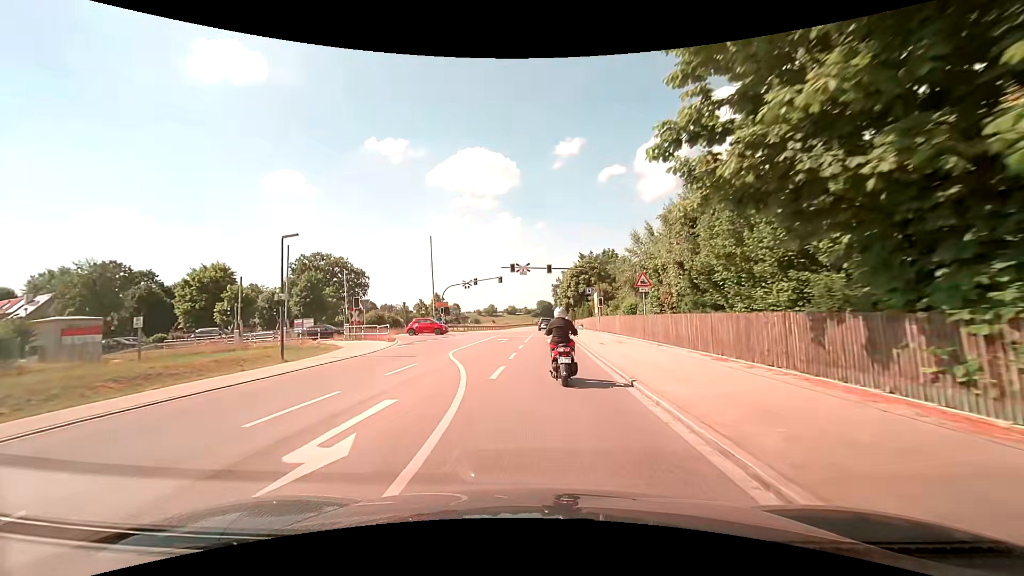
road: secondary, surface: asphalt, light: Day
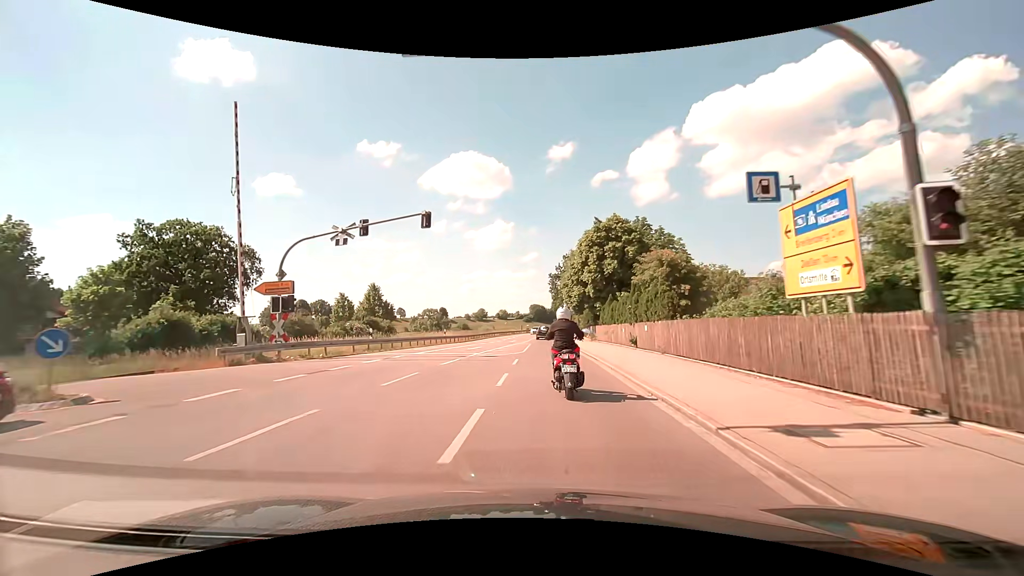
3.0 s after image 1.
(+0.6, +36.3) m; +1°
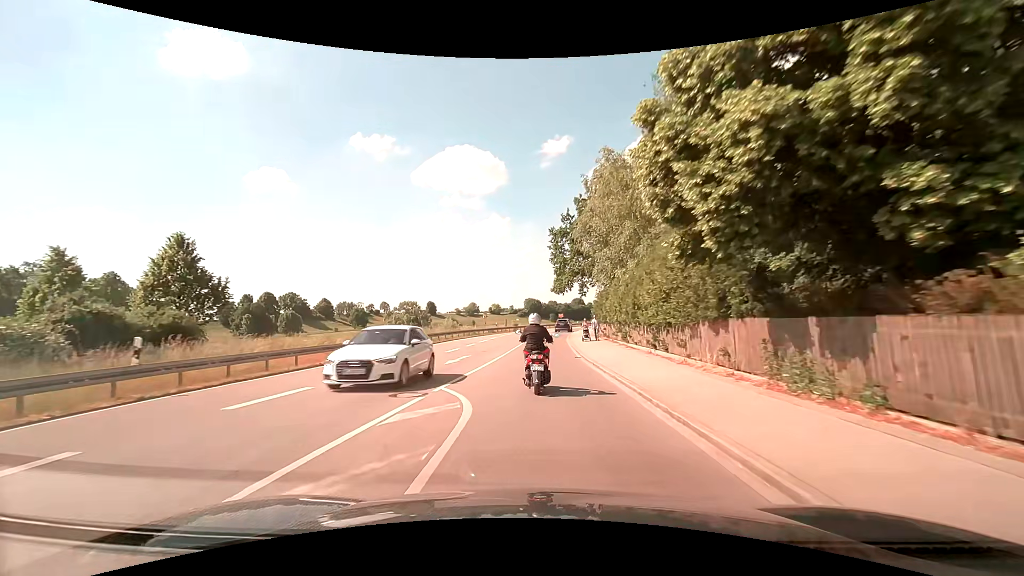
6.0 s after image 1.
(+0.3, +36.2) m; 0°
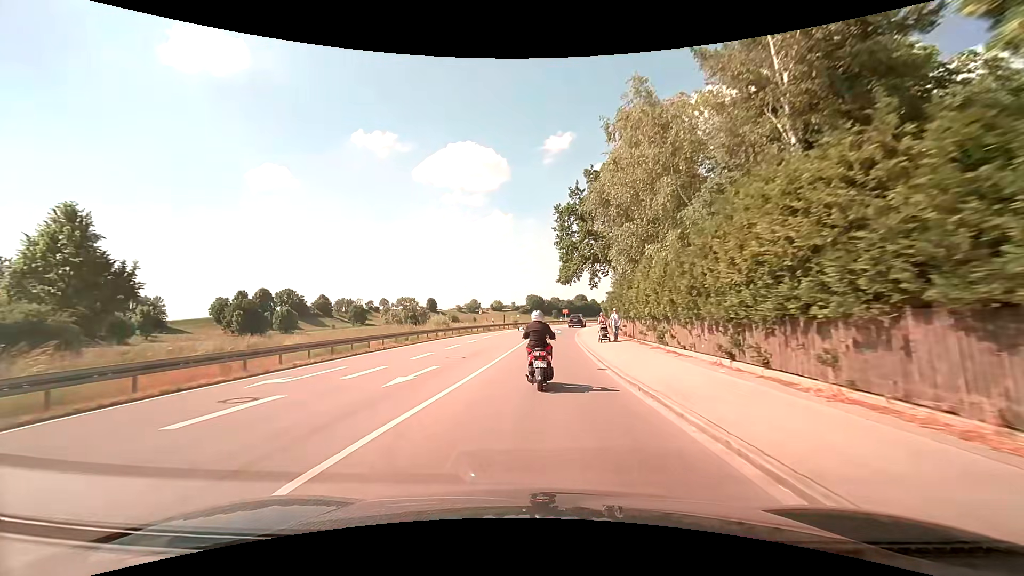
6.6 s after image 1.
(0.0, +7.9) m; -1°
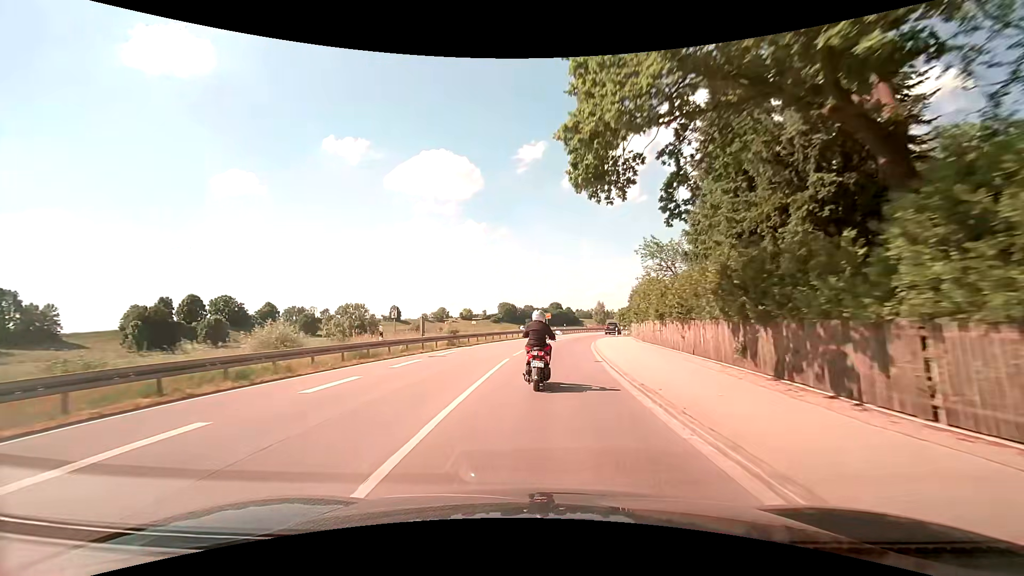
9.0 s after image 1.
(+0.8, +32.5) m; +4°
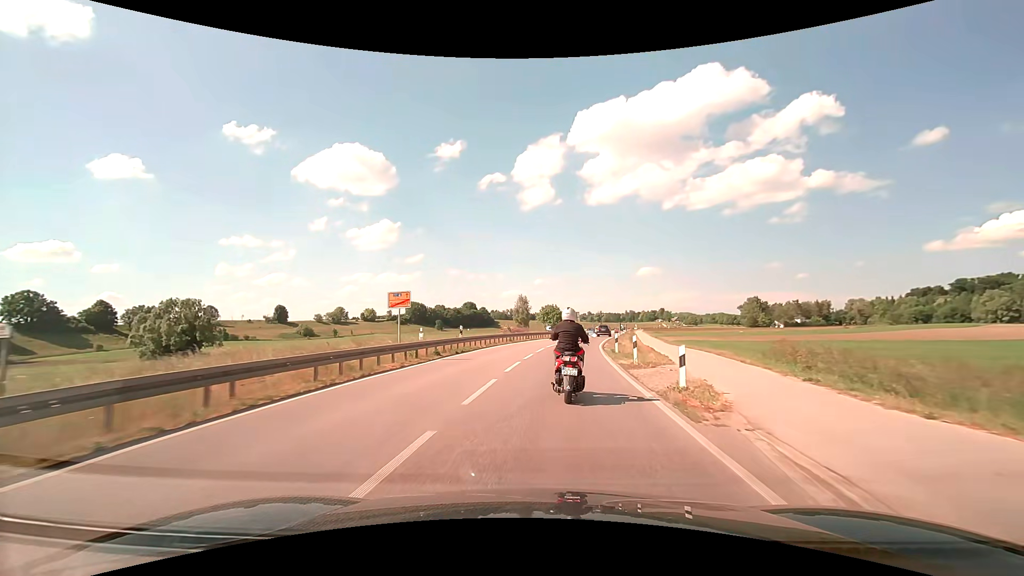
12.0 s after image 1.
(+2.6, +42.3) m; +10°
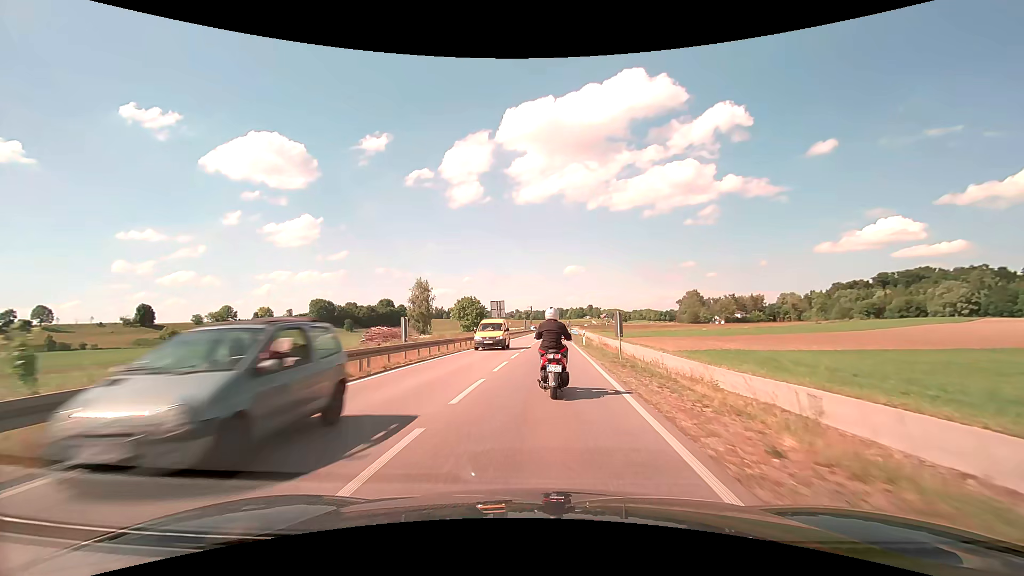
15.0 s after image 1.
(+3.1, +41.3) m; +8°
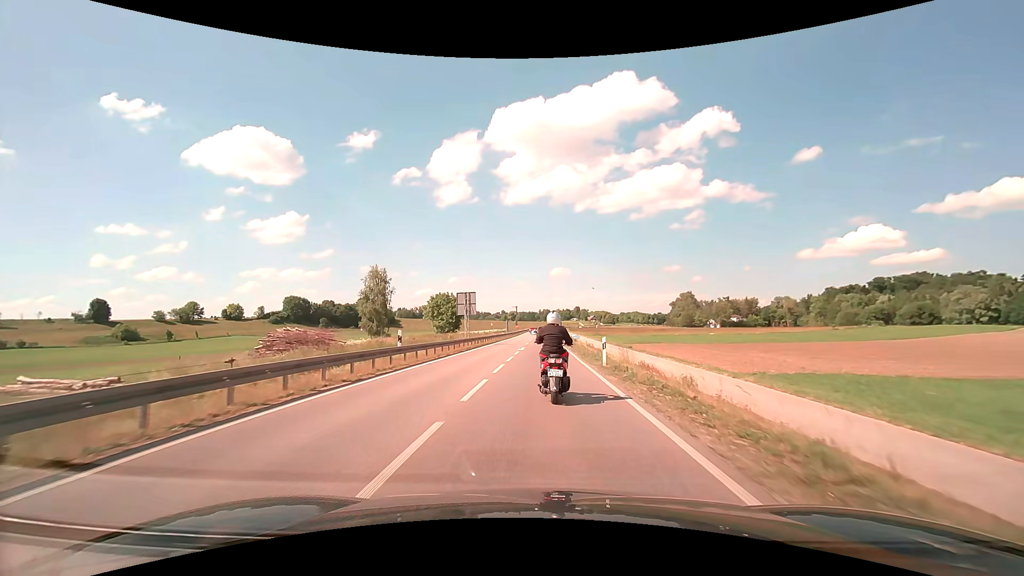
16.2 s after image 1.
(+0.2, +17.3) m; +1°
(0, +10) (0, +20) (0, +30) (+1, +40) (+1, +50) (+1, +60) (+1, +70) (+1, +80) (+1, +90) (+1, +100) m
